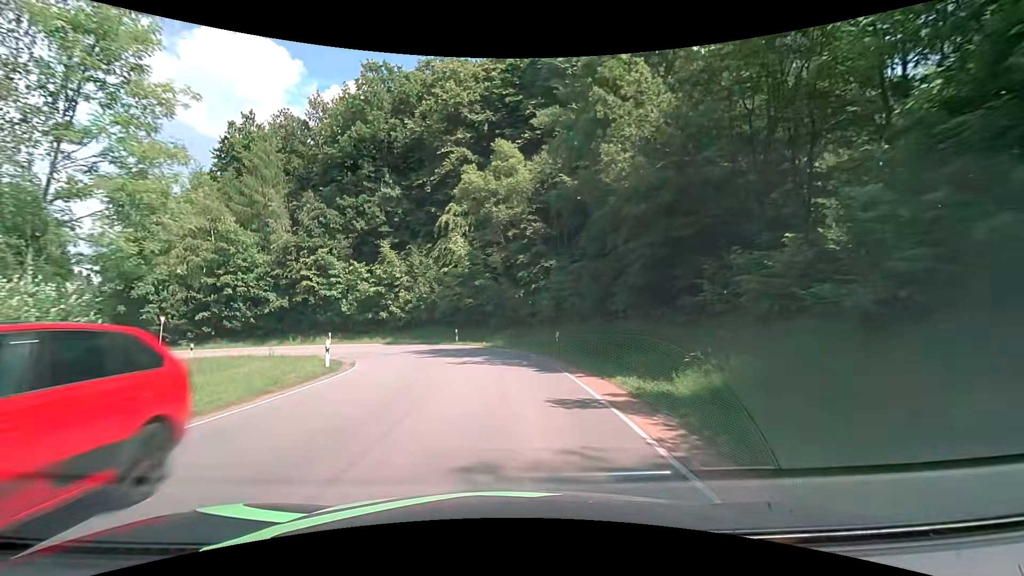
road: tertiary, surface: asphalt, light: Day
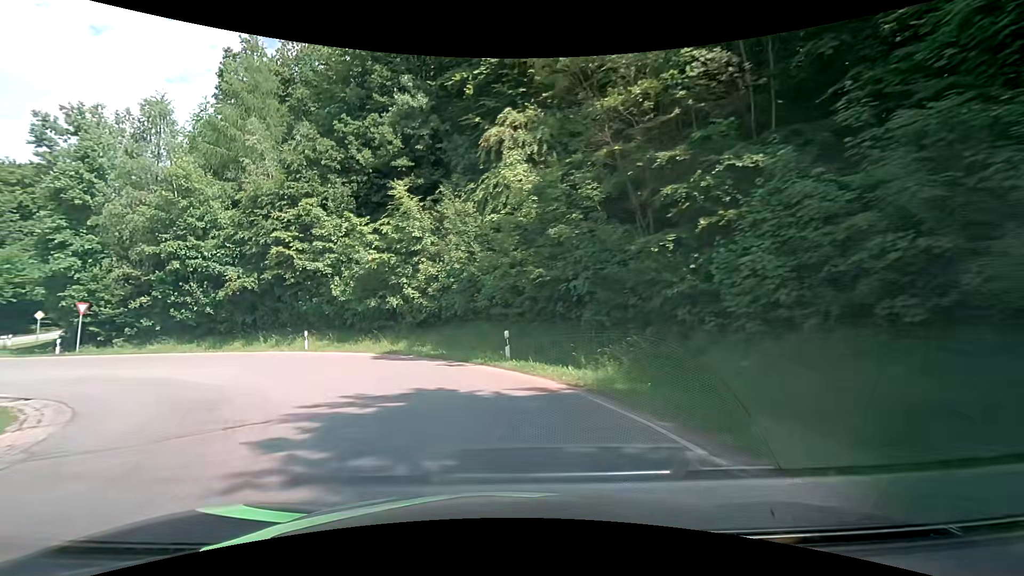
(-0.7, +20.2) m; -9°
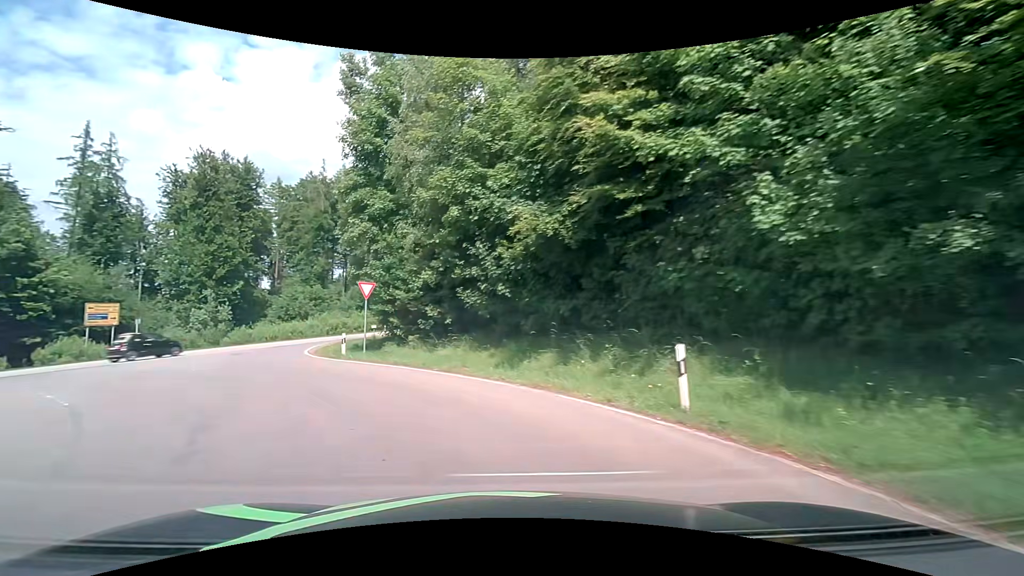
(-6.3, +19.8) m; -41°
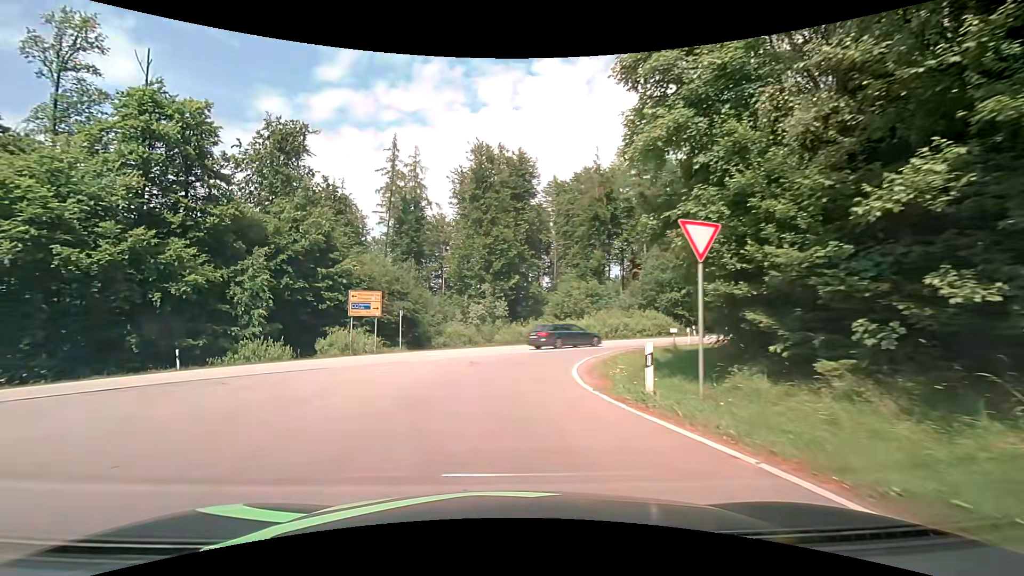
(-3.7, +12.9) m; -31°
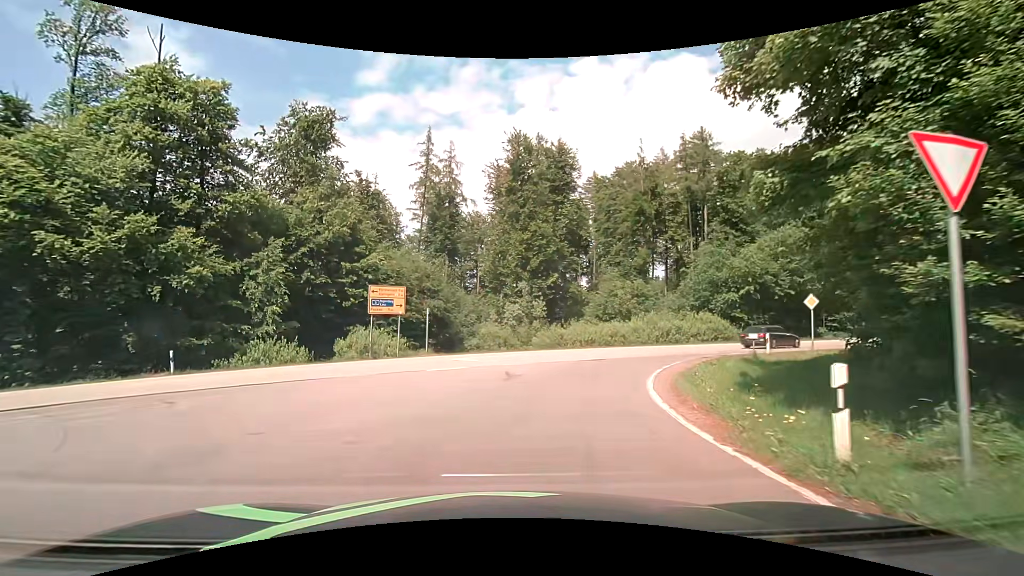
(-0.2, +4.1) m; -4°
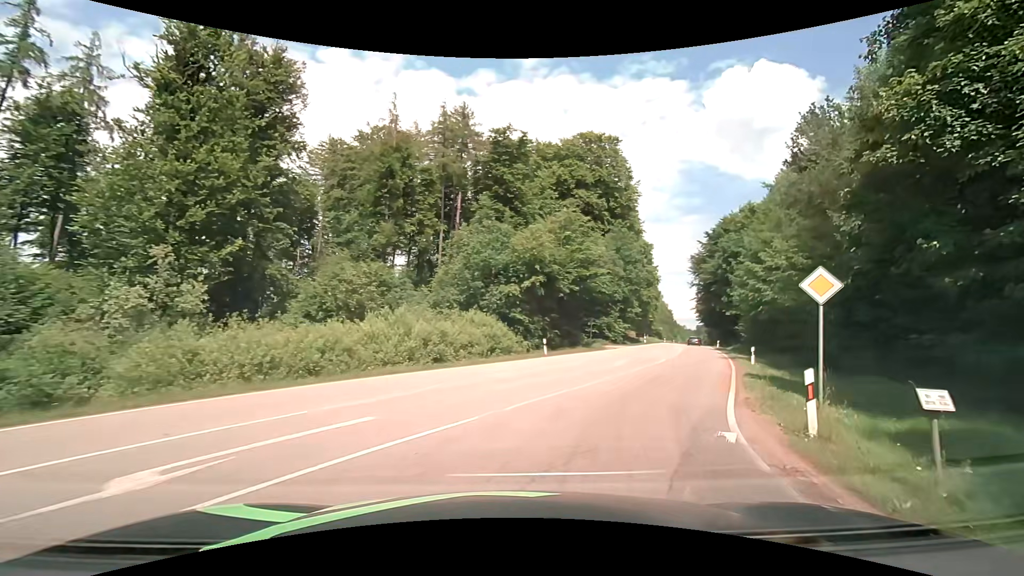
(+3.7, +20.1) m; +30°
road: secondary
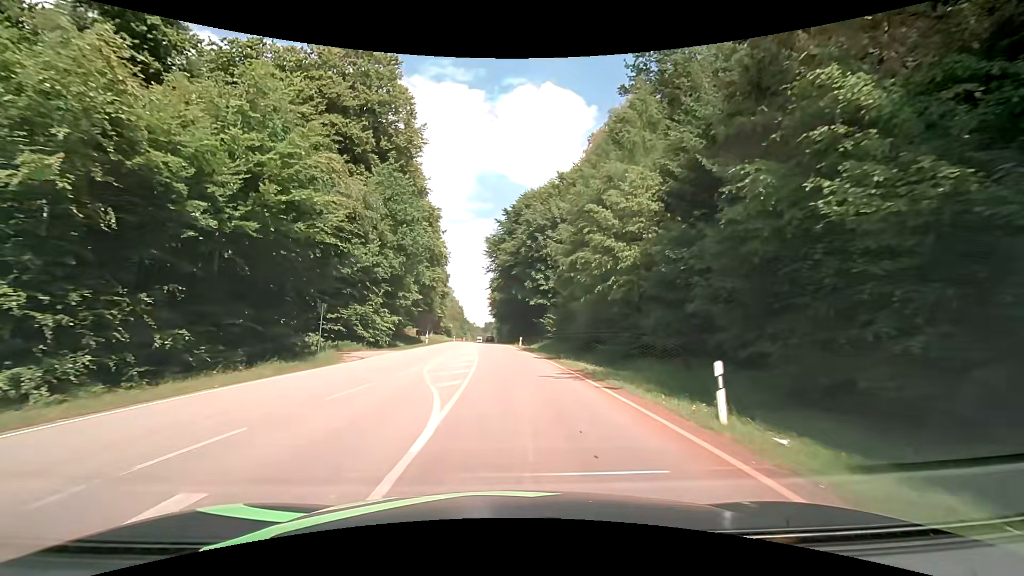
(+6.5, +22.2) m; +23°
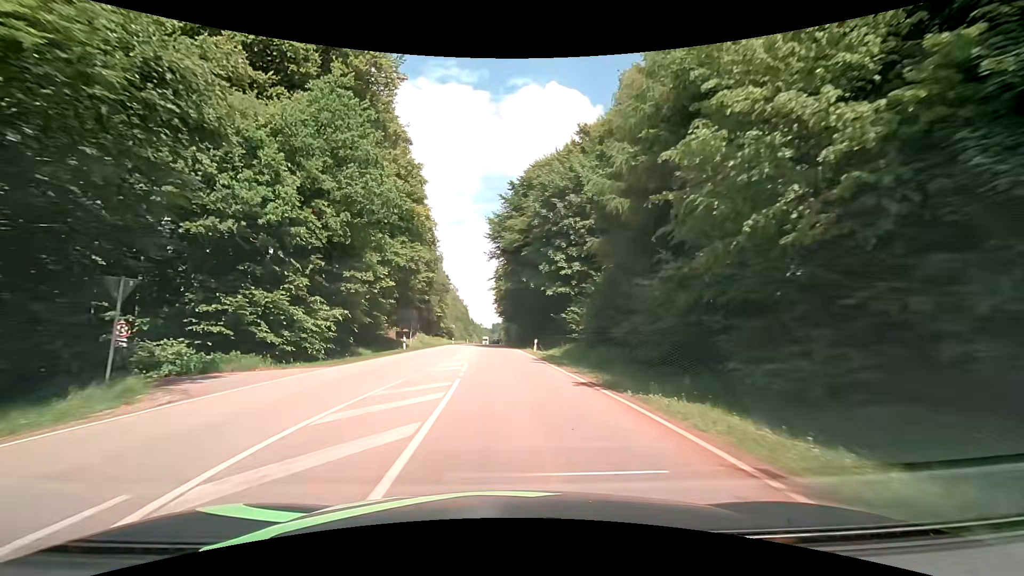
(-0.1, +15.5) m; -1°
(0, +10) (0, +20) (-1, +30) (-1, +40) (-1, +50) (-1, +60) (-2, +70) (-2, +80) (-2, +90) (-2, +100) m
